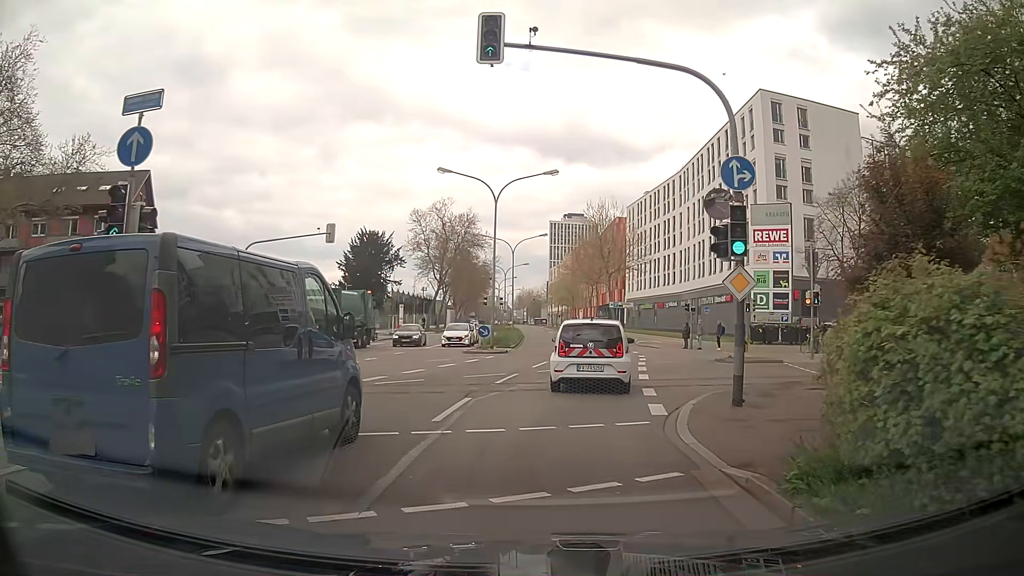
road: secondary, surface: asphalt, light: Day
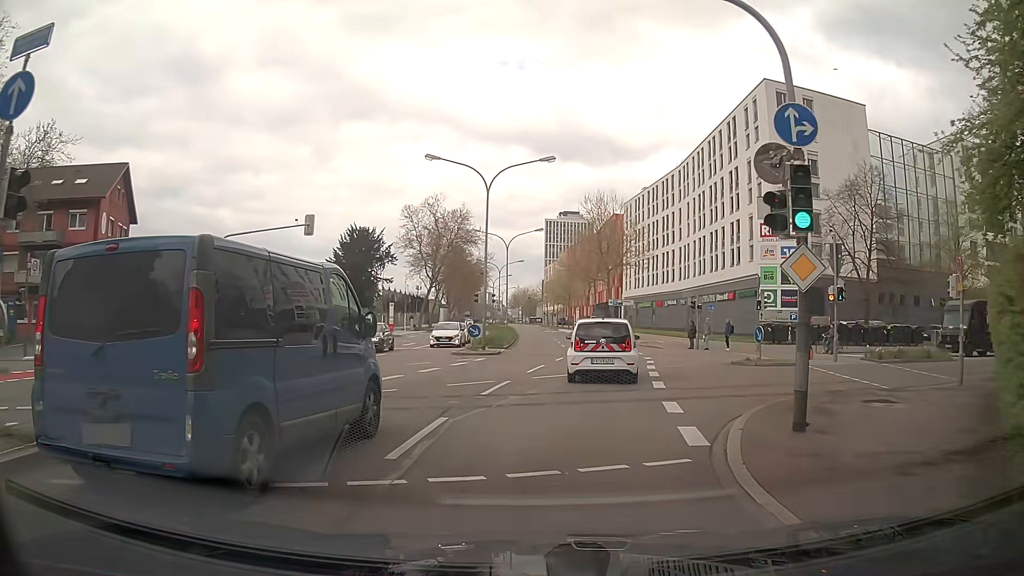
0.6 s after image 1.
(0.0, +2.9) m; 0°
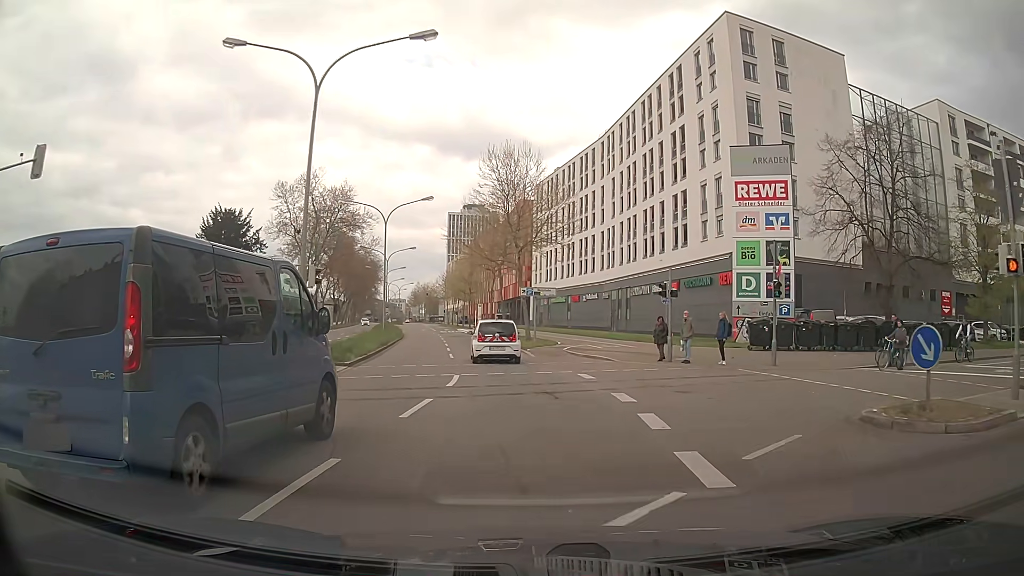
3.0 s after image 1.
(+1.0, +15.6) m; +8°
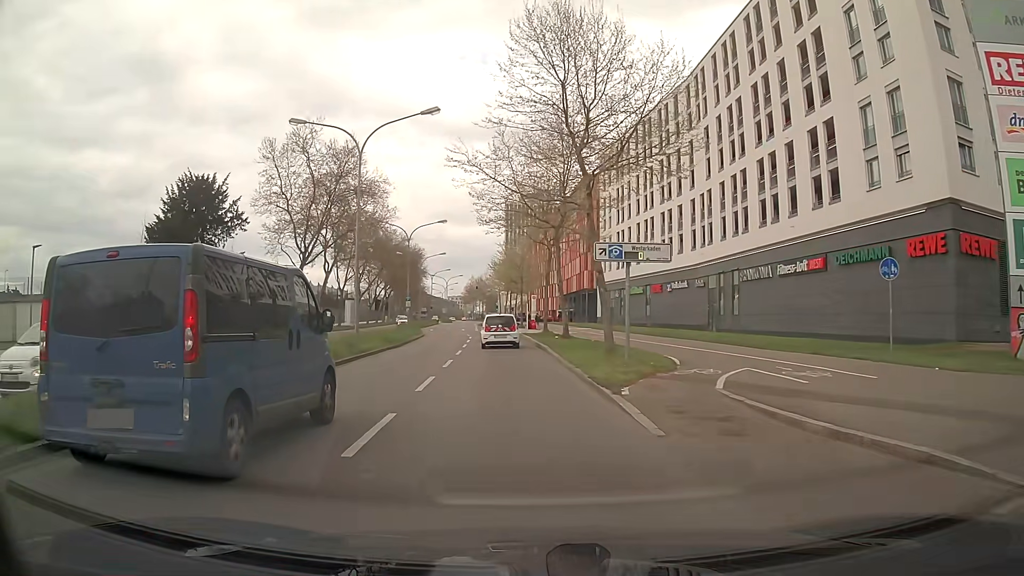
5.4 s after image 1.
(-0.6, +20.2) m; -6°
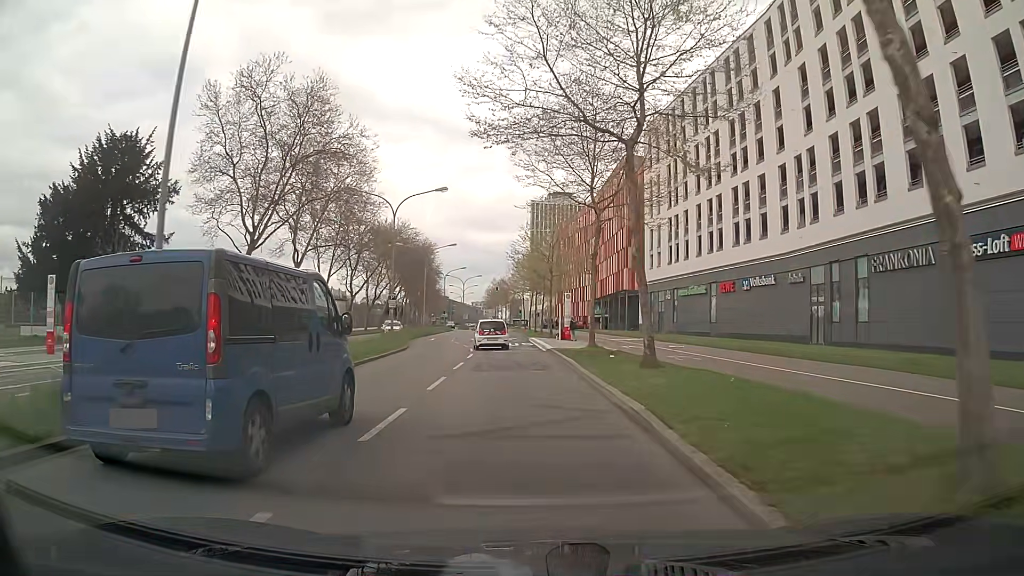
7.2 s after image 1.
(-0.4, +17.3) m; -2°
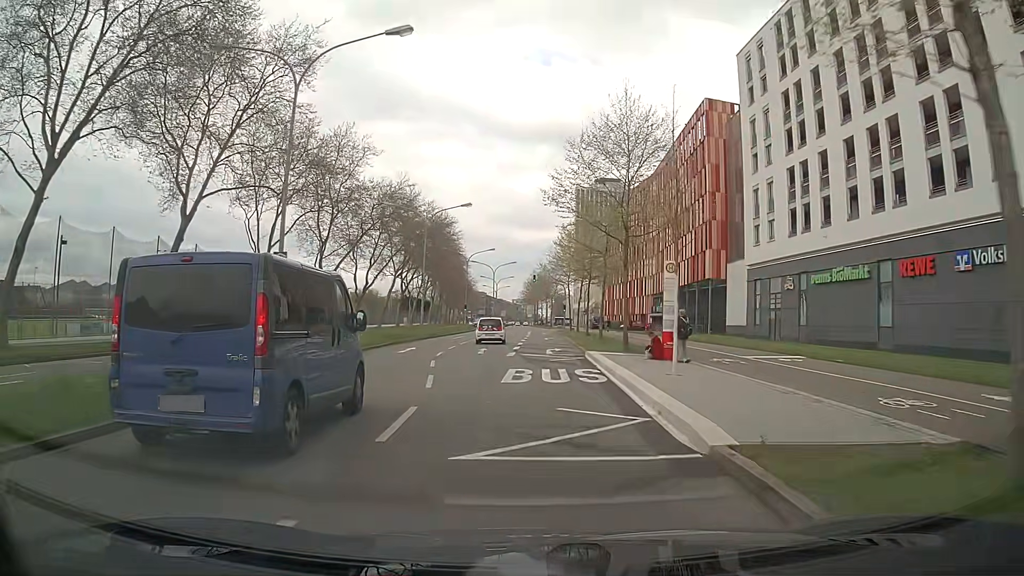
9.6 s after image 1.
(-0.7, +24.4) m; -4°
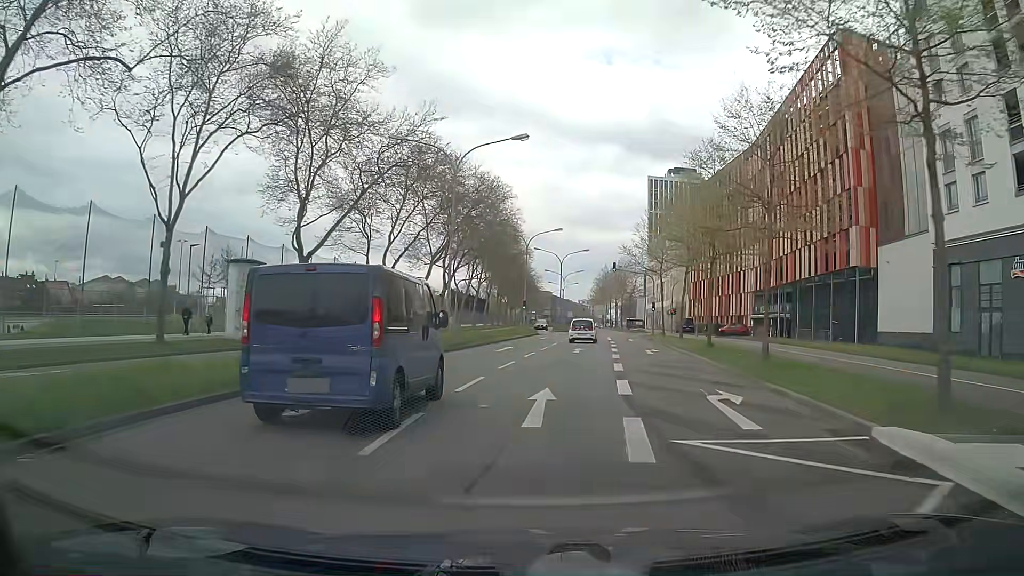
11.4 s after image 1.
(-1.0, +19.0) m; -5°
